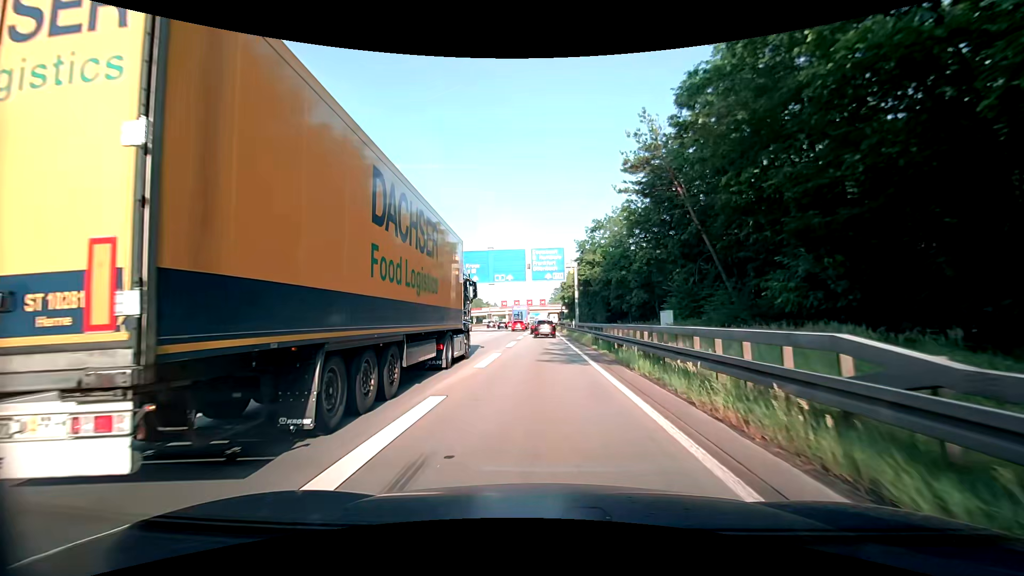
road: motorway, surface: asphalt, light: Day
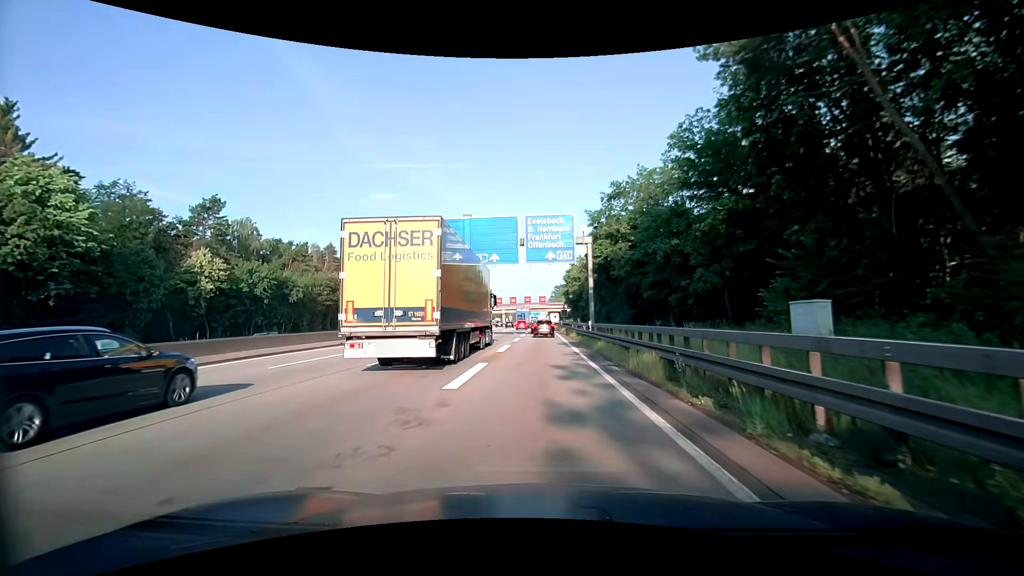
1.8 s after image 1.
(+0.1, +16.7) m; 0°
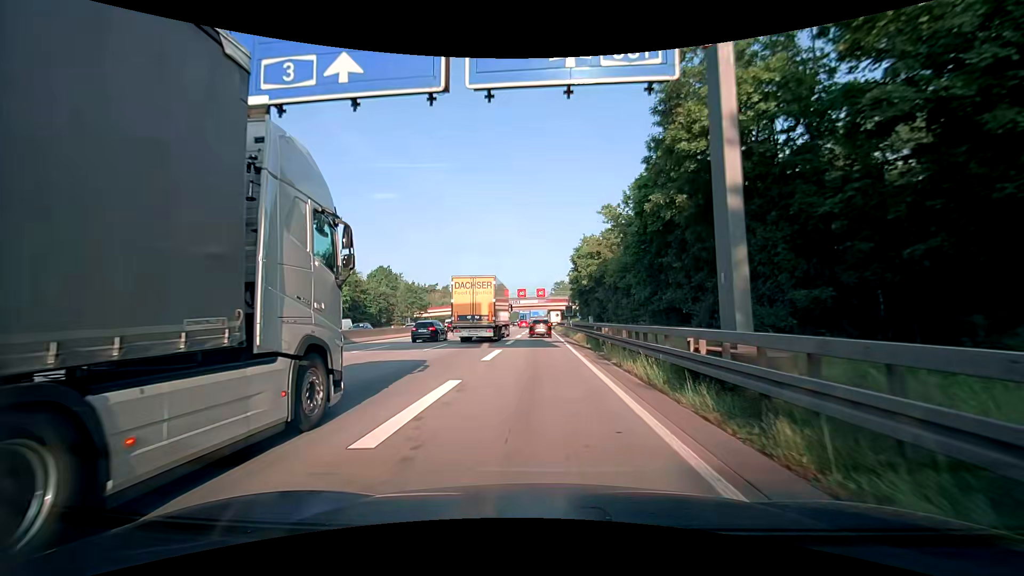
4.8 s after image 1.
(+0.1, +28.6) m; 0°
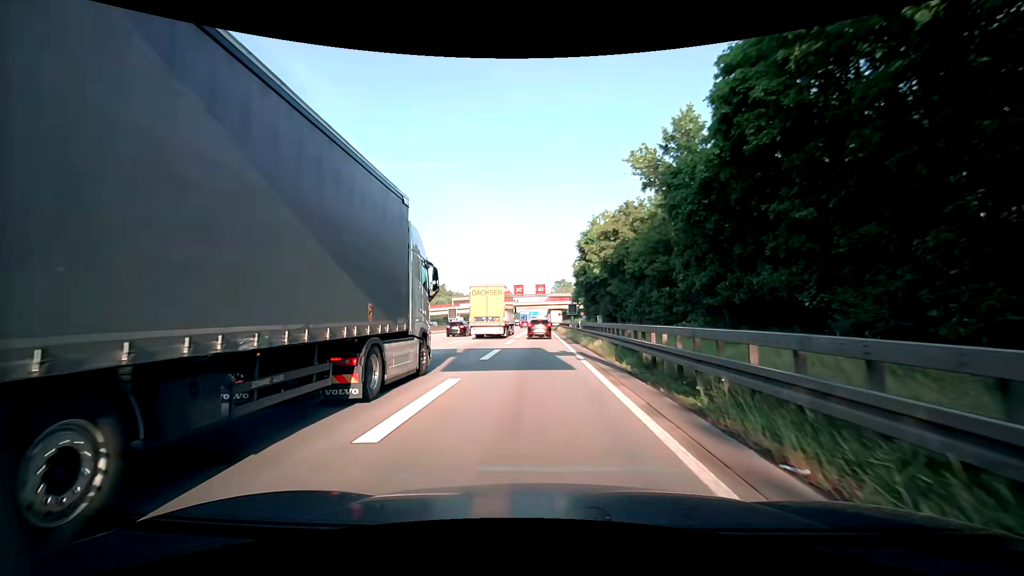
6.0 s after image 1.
(-0.1, +11.7) m; -1°
(0, +10) (0, +20) (0, +30) (0, +40) (0, +50) (0, +60) (0, +70) (0, +80) (0, +90) (0, +100) m
